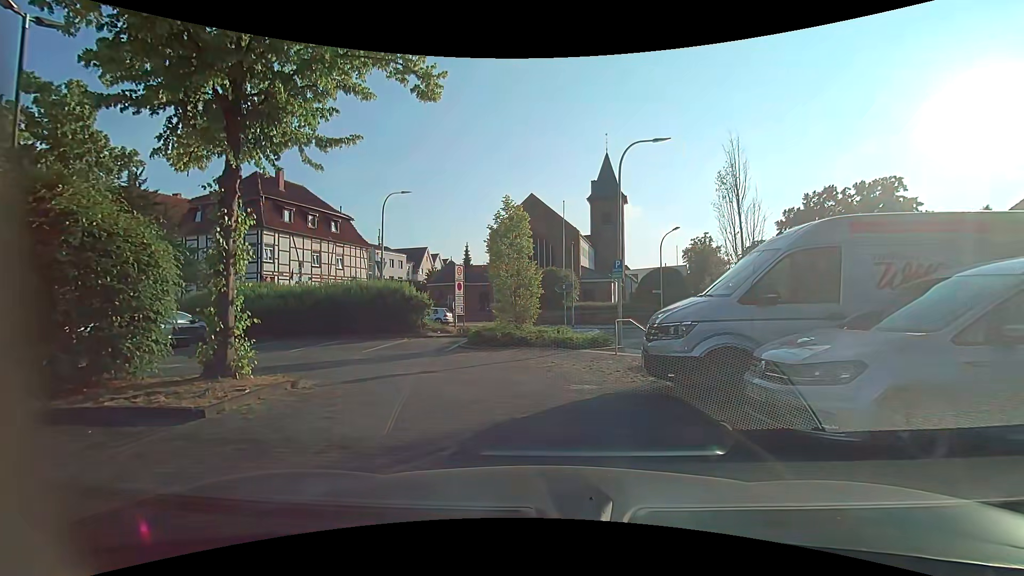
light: Day
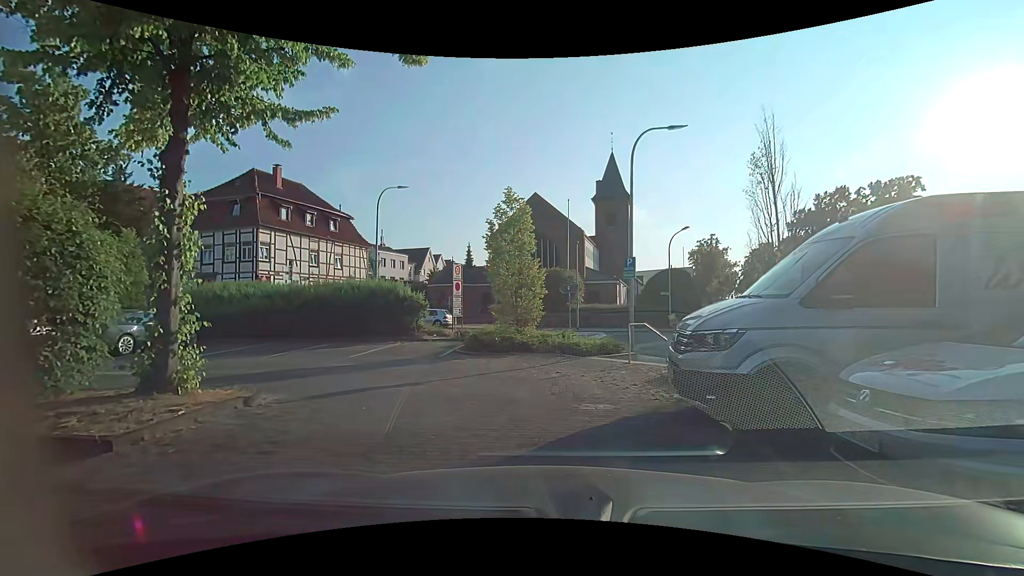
(0.0, +1.4) m; 0°
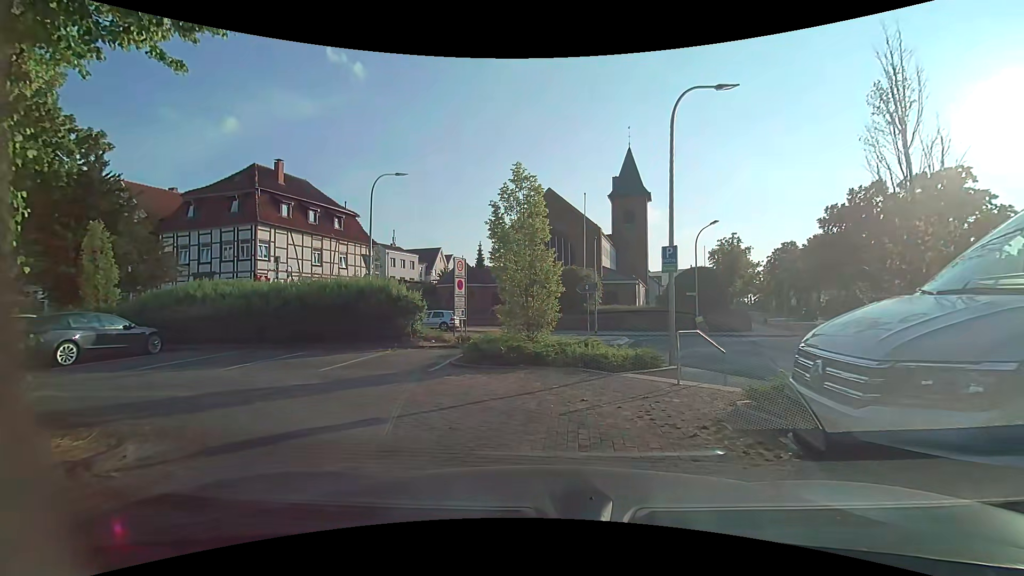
(-0.1, +2.8) m; 0°
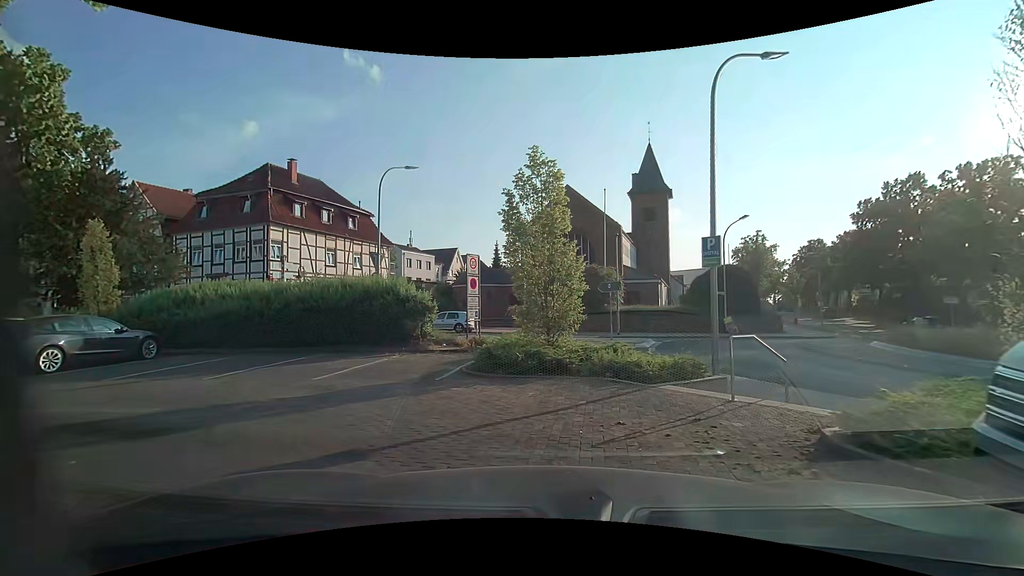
(-0.1, +1.4) m; -4°
